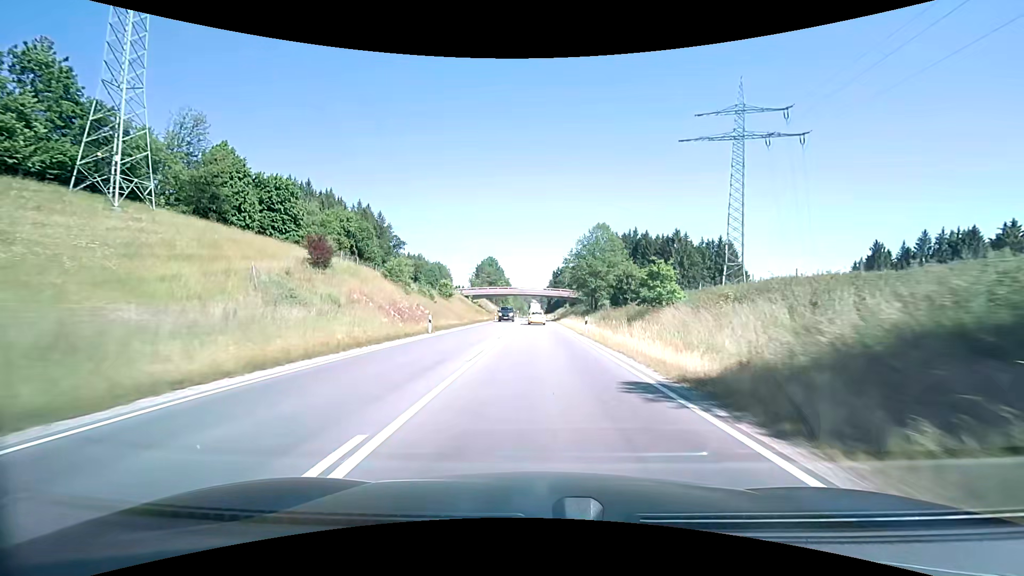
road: primary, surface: asphalt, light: Day
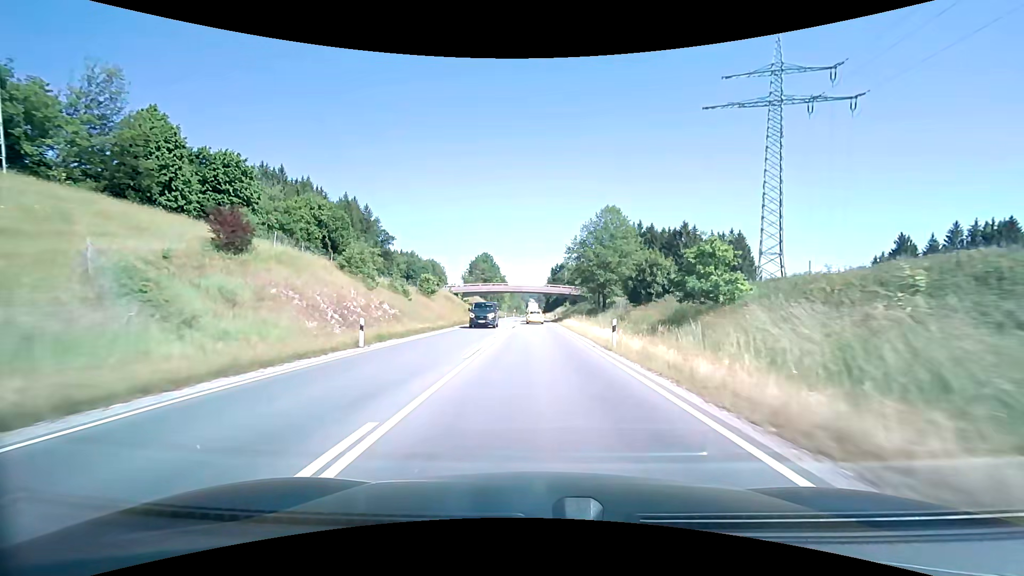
(0.0, +11.5) m; 0°
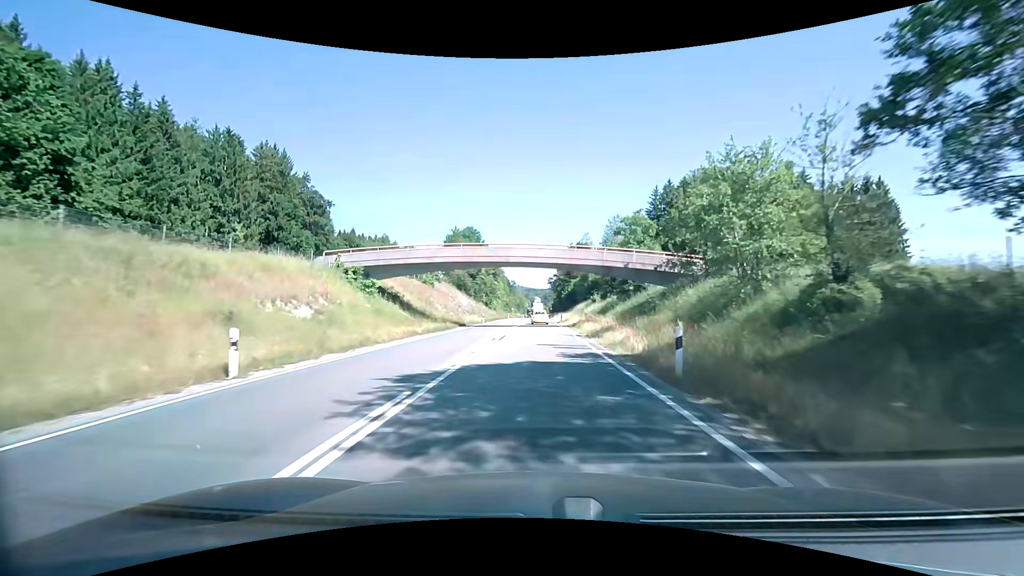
(-1.0, +58.2) m; -1°
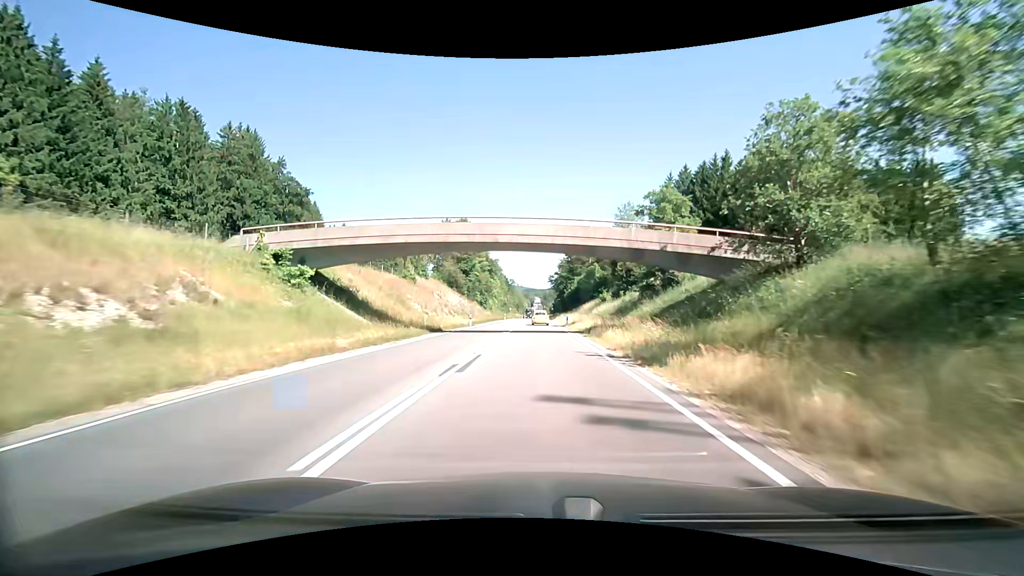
(0.0, +11.8) m; 0°
(0, +10) (0, +20) (0, +30) (0, +40) (0, +50) (0, +60) (0, +70) (0, +80) (0, +90) (+1, +100) m
